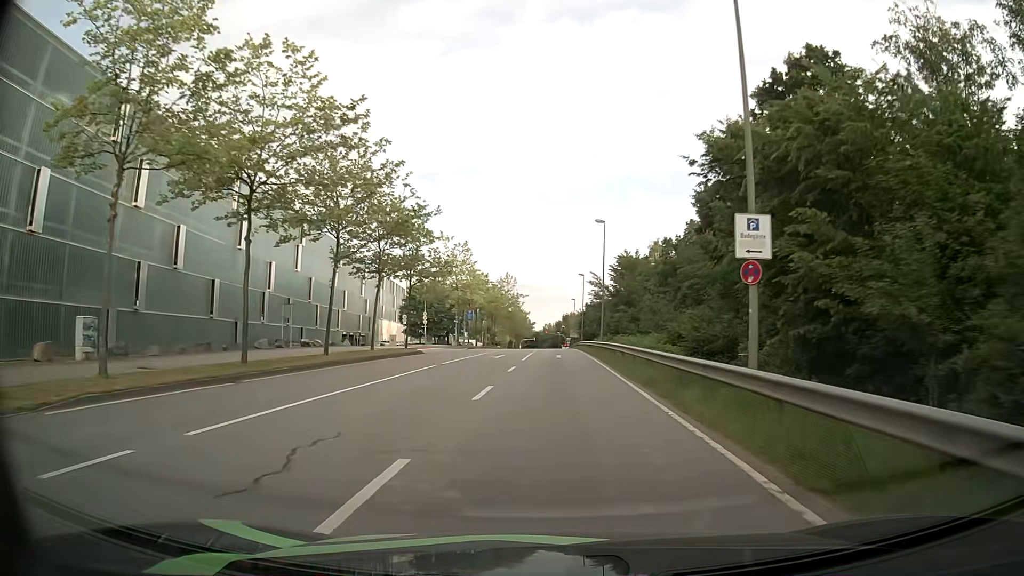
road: secondary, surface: asphalt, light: Day
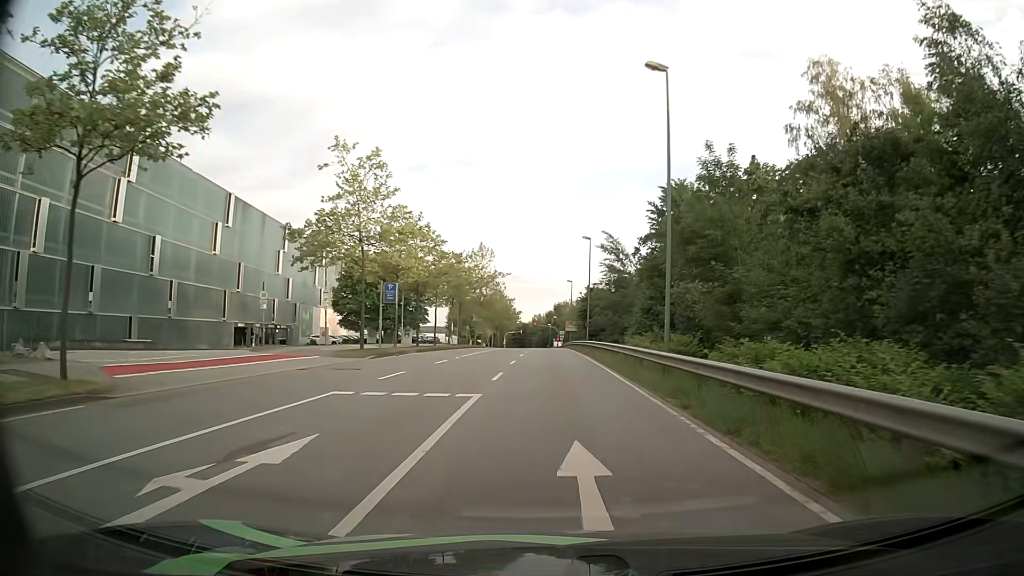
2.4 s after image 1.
(0.0, +31.0) m; +1°
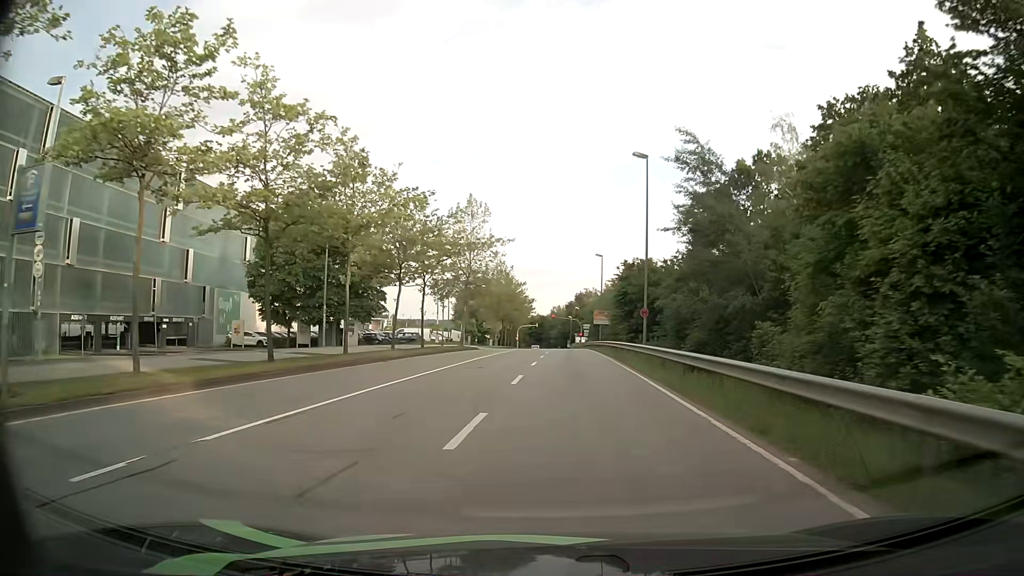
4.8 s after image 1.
(0.0, +28.1) m; -1°
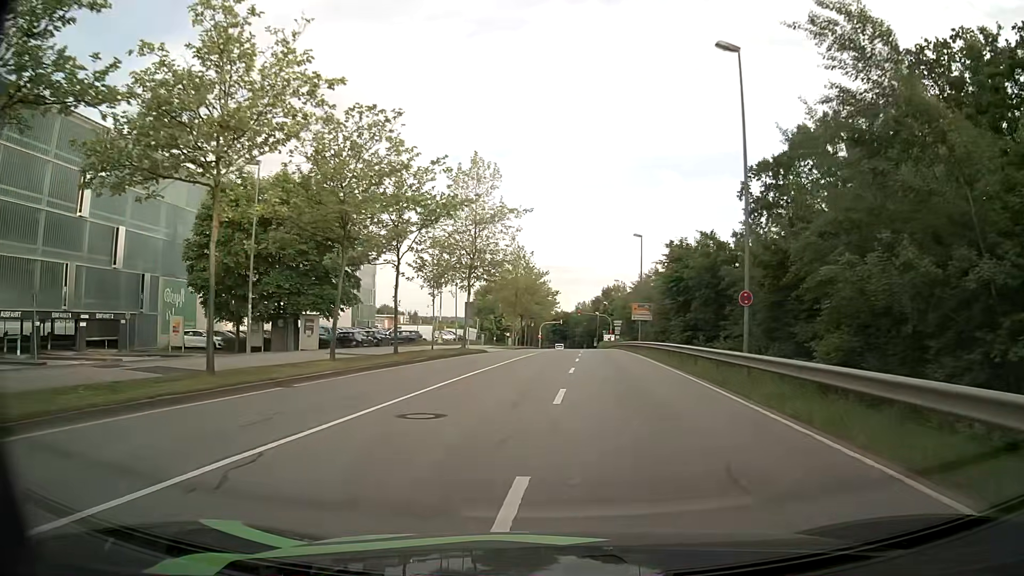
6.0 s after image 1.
(-0.3, +13.6) m; -2°
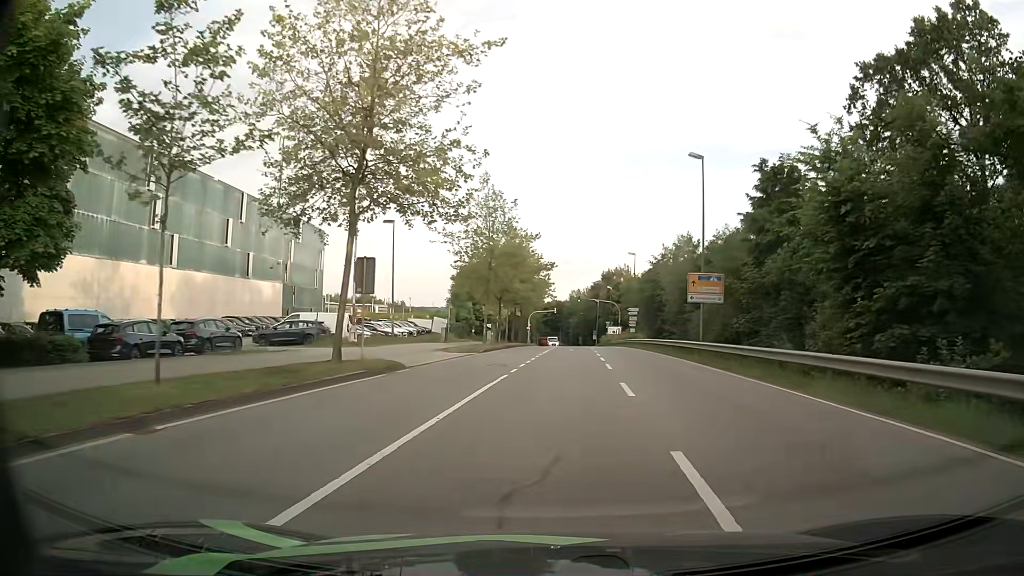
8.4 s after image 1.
(0.0, +26.0) m; 0°
(0, +10) (0, +20) (+1, +30) (+1, +40) (+2, +50) (+2, +60) (+3, +70) (+3, +80) (+4, +90) (+3, +100) m
